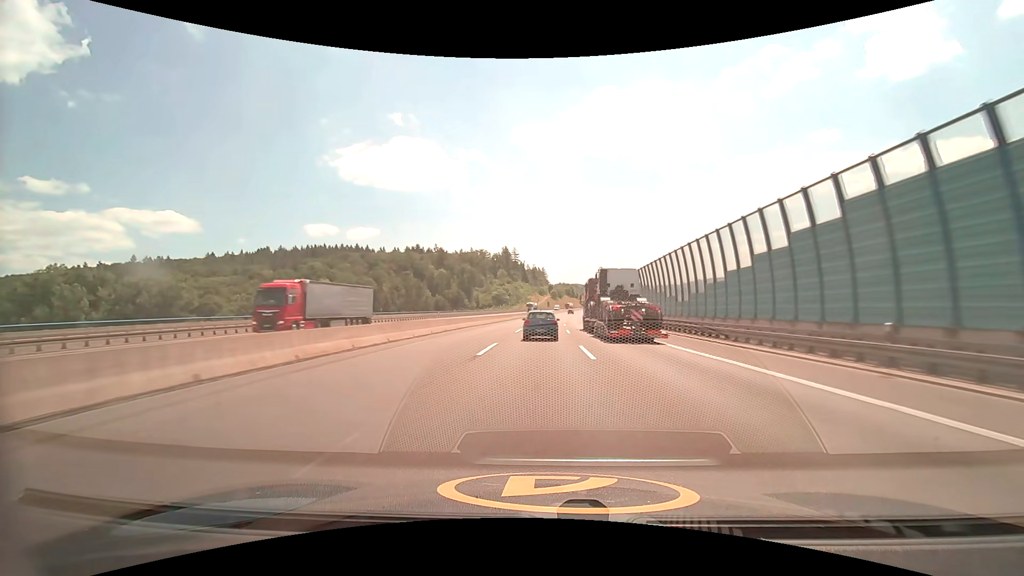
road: motorway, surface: asphalt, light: Day
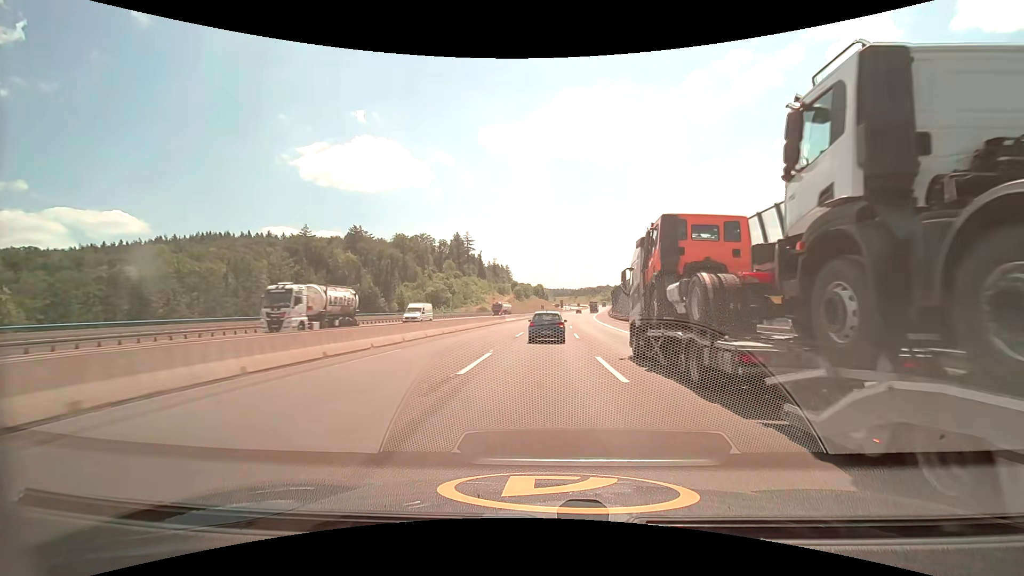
(+3.2, +93.6) m; +4°
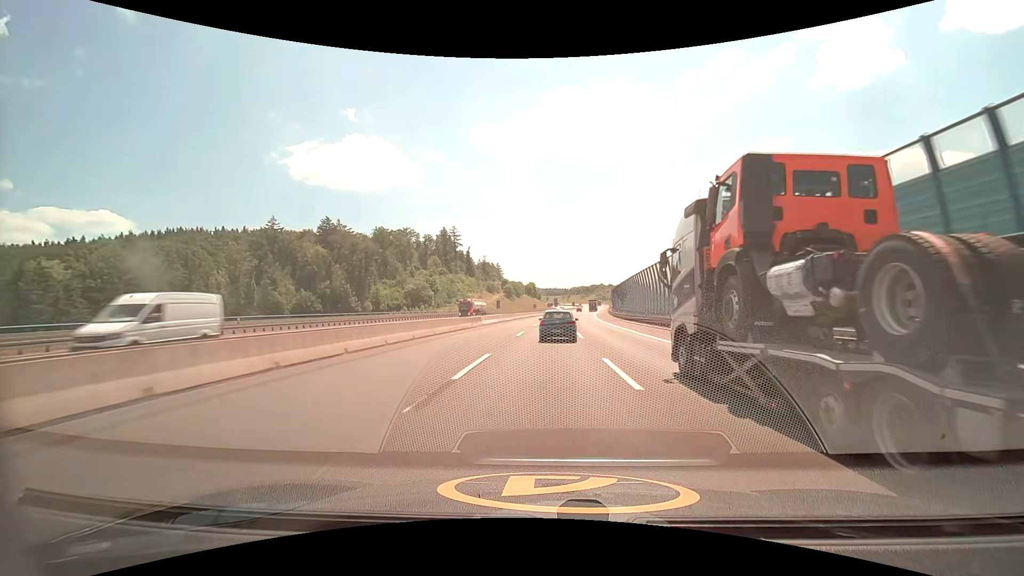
(+0.2, +18.7) m; +1°
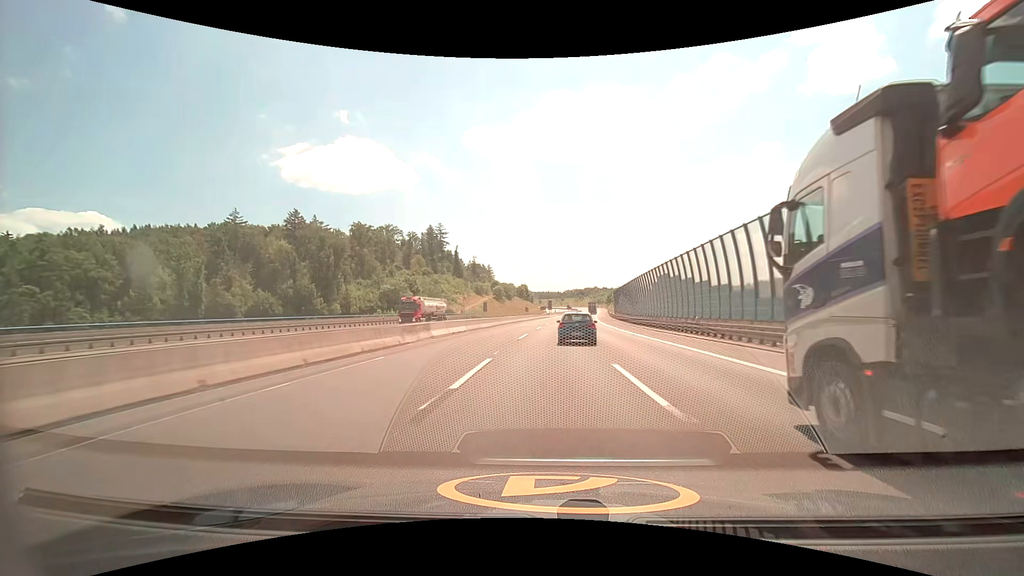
(+0.1, +18.8) m; +1°
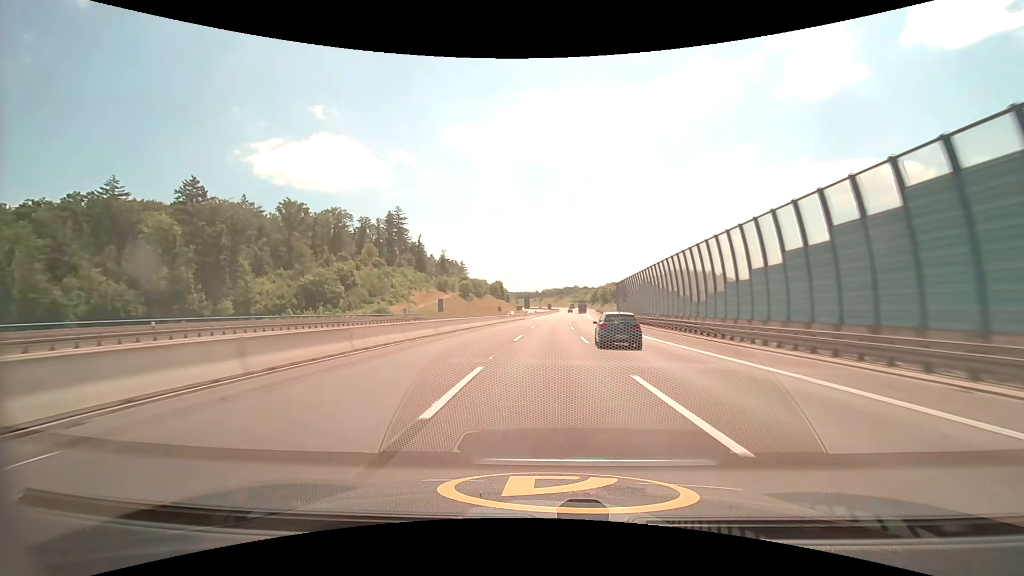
(+0.8, +38.5) m; +2°
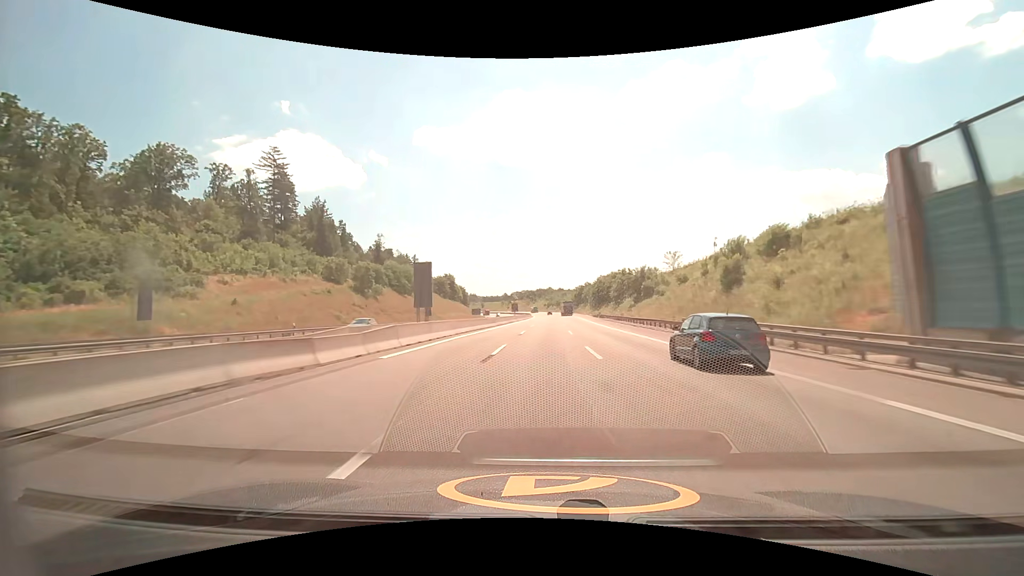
(+2.7, +78.9) m; +3°
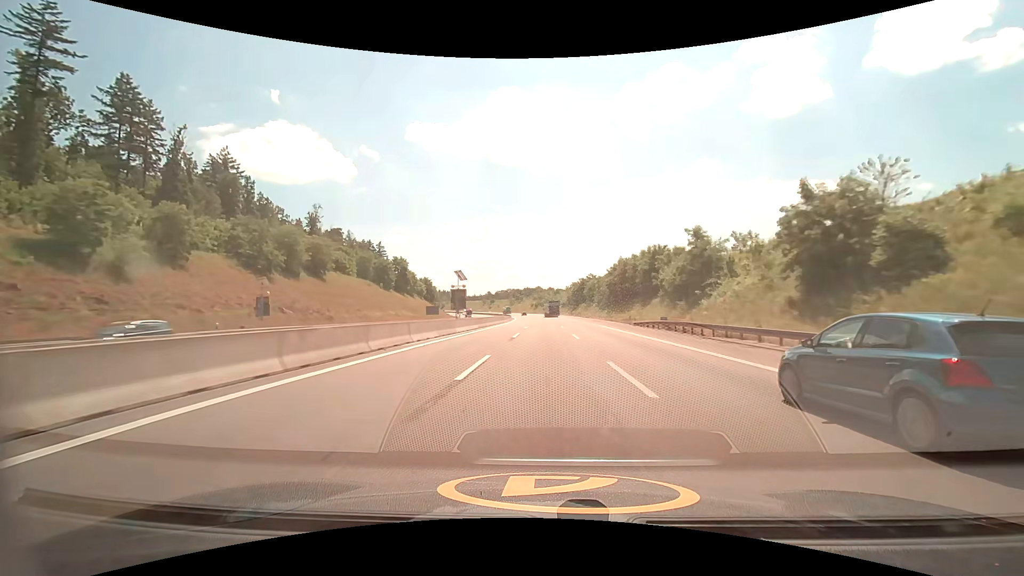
(+0.9, +60.6) m; +1°
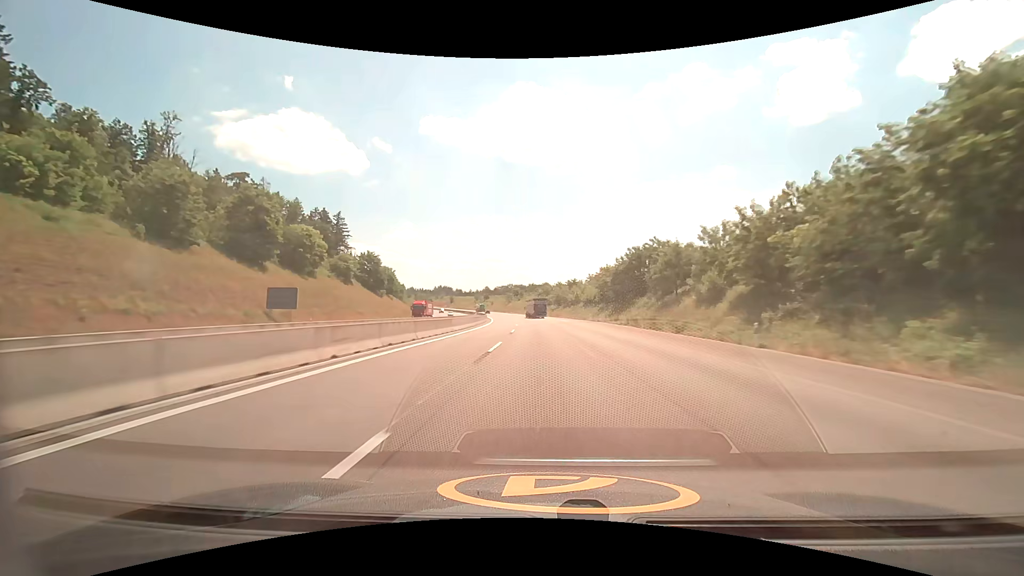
(+0.1, +81.9) m; -1°
(0, +10) (0, +20) (0, +30) (-1, +40) (-1, +50) (-1, +60) (-2, +70) (-2, +80) (-3, +90) (-4, +100) m
